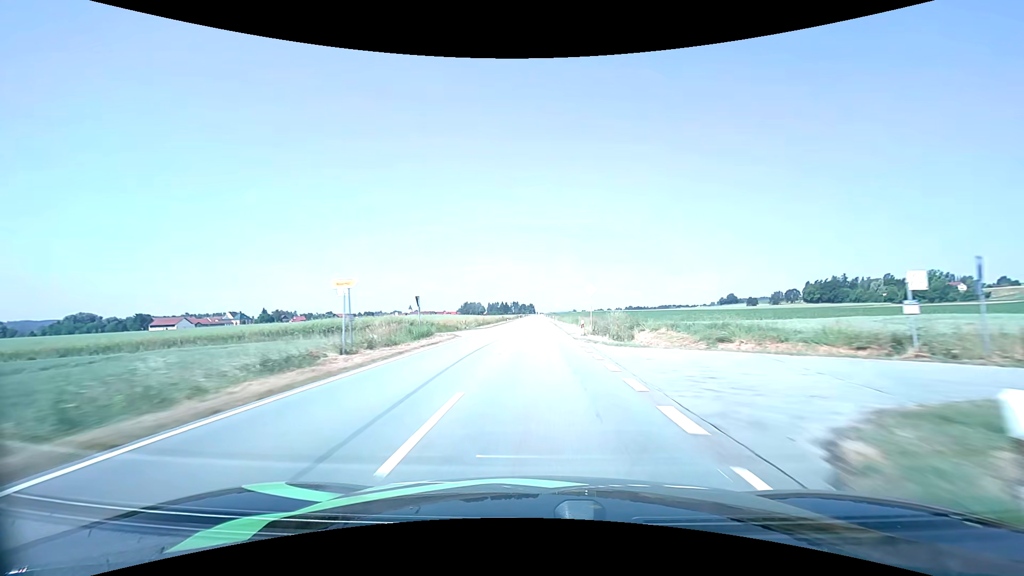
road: tertiary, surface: asphalt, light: Day
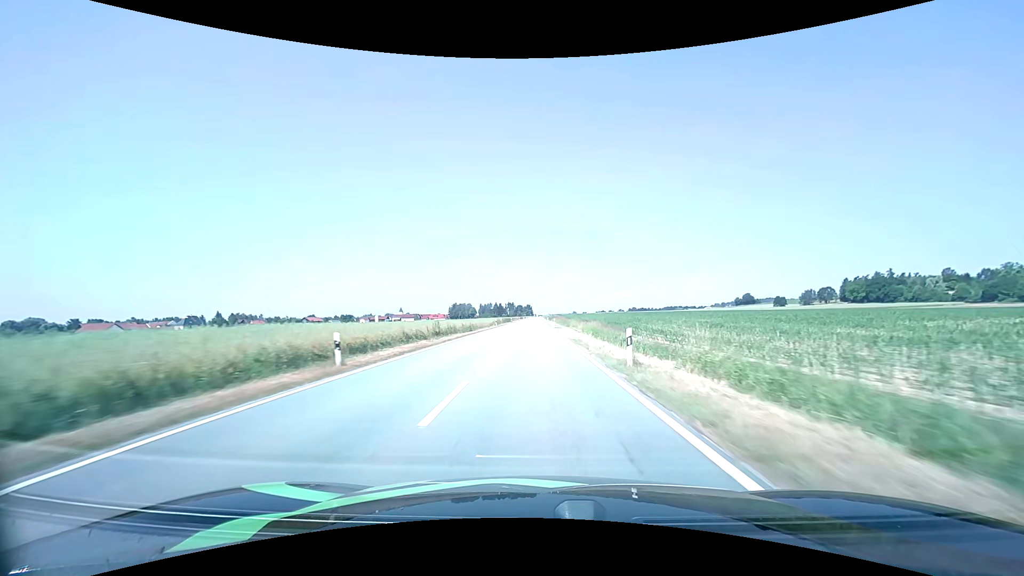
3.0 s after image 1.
(+0.1, +72.6) m; 0°
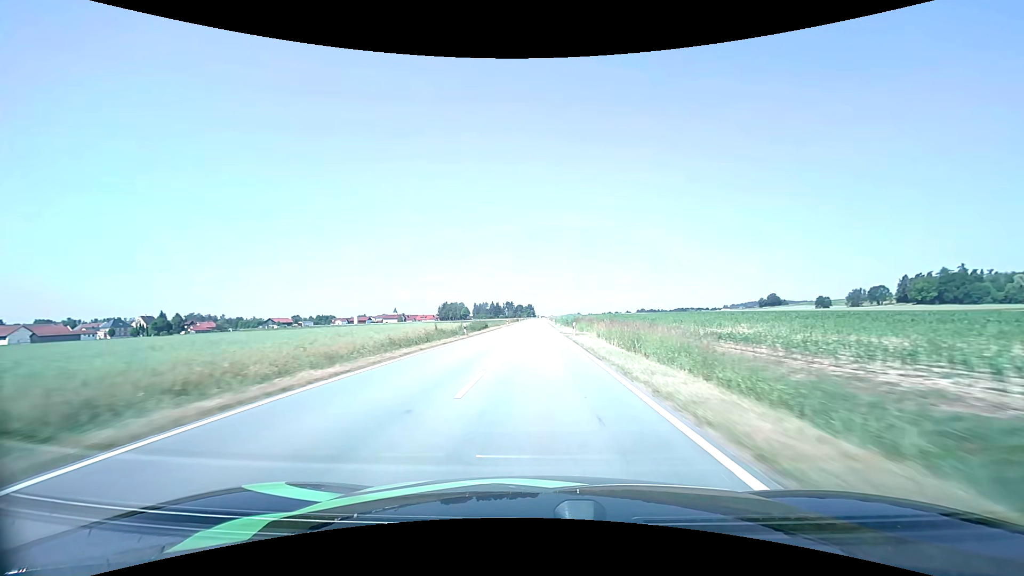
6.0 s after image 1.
(-0.4, +72.2) m; 0°
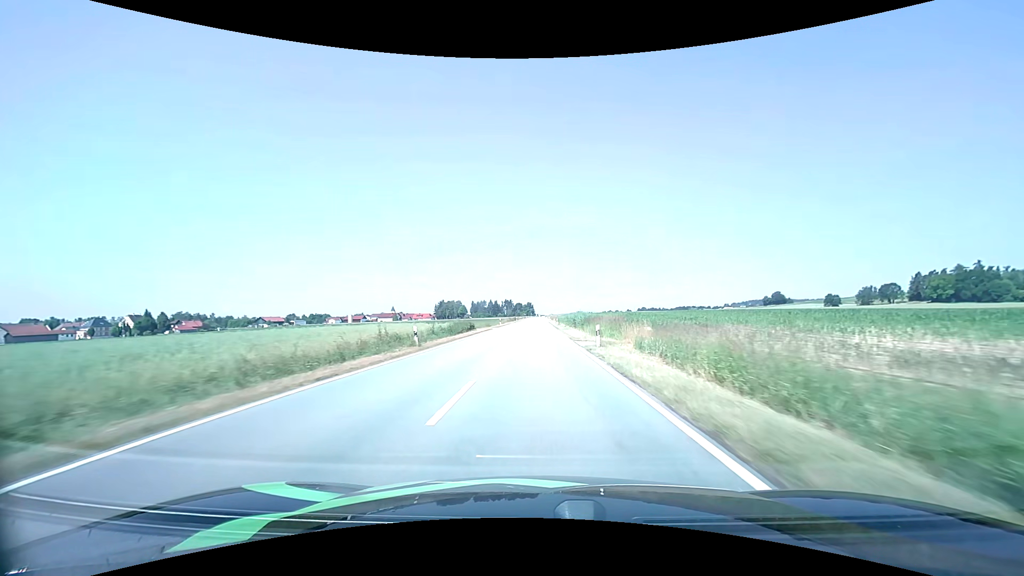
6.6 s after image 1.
(0.0, +14.4) m; 0°
(0, +10) (0, +20) (0, +30) (0, +40) (0, +50) (0, +60) (0, +70) (0, +80) (0, +90) (0, +100) m
